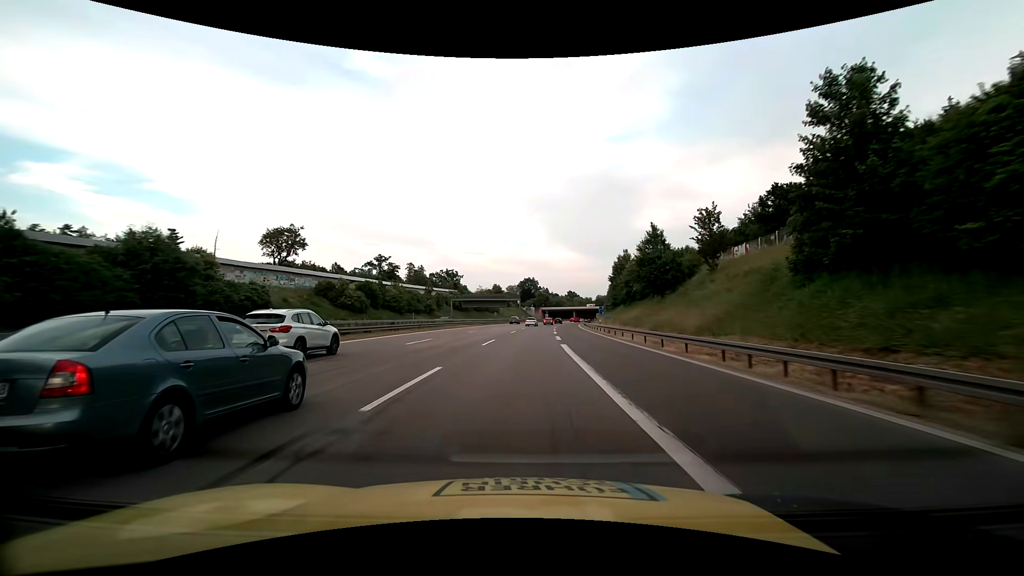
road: motorway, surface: asphalt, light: Day
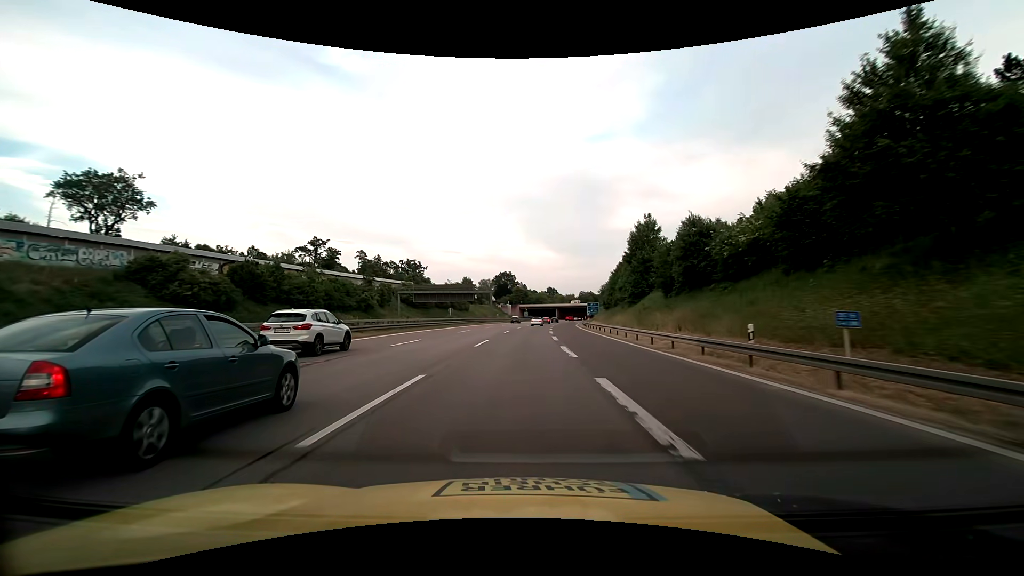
(+1.1, +38.6) m; +3°
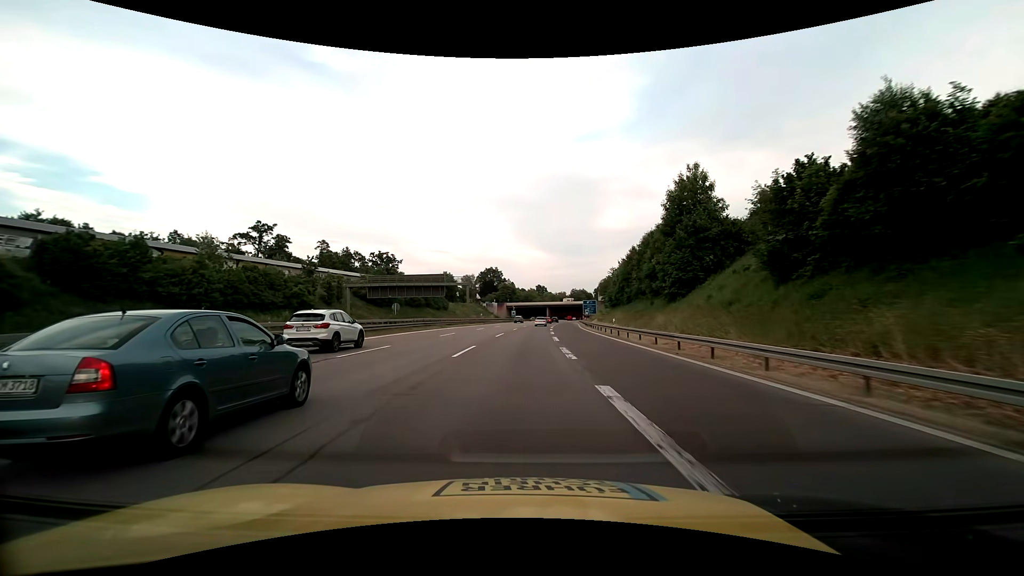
(+0.3, +24.9) m; +1°
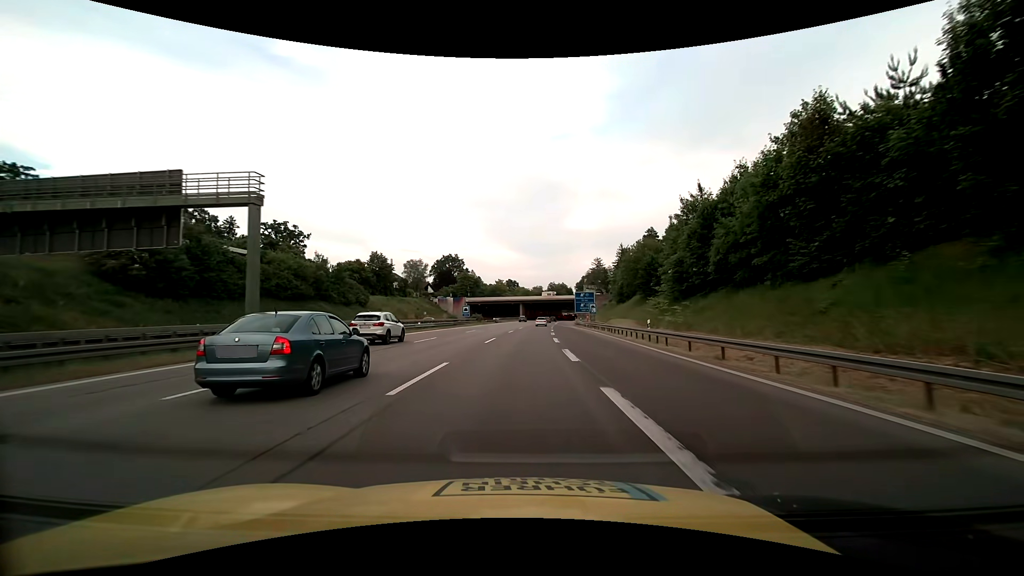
(+1.8, +60.1) m; +3°
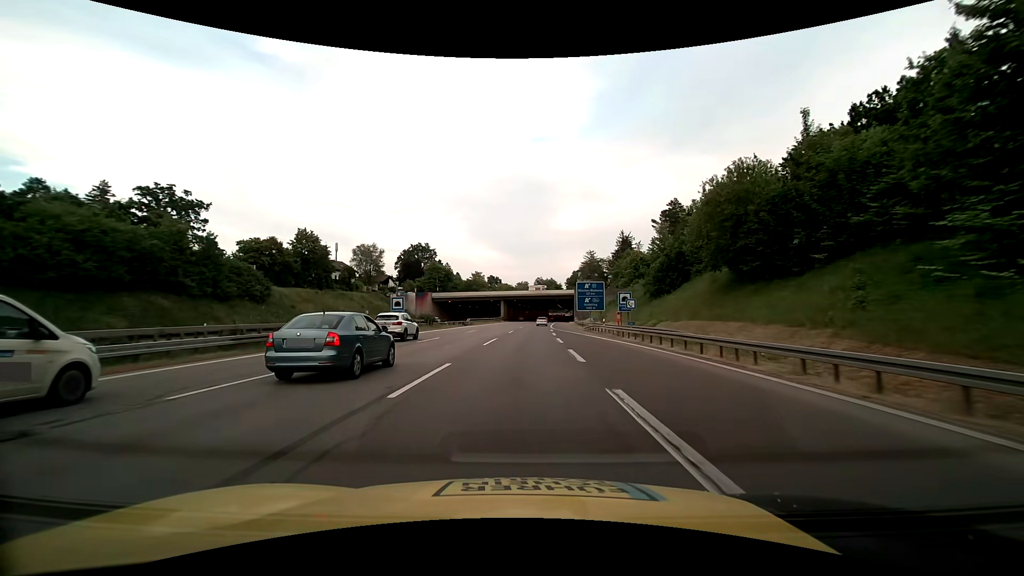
(+0.7, +36.2) m; +2°
